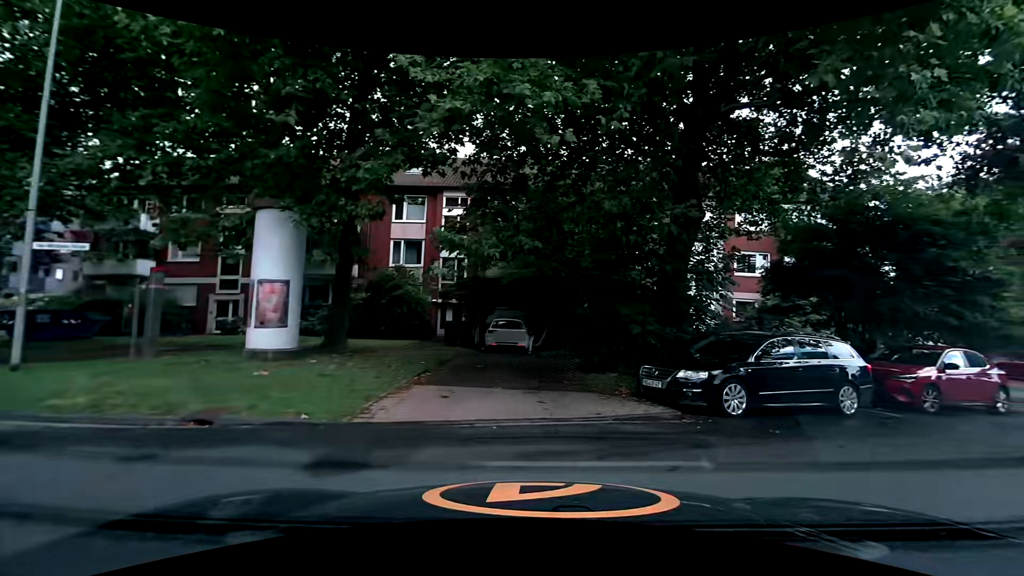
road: residential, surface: asphalt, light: Day
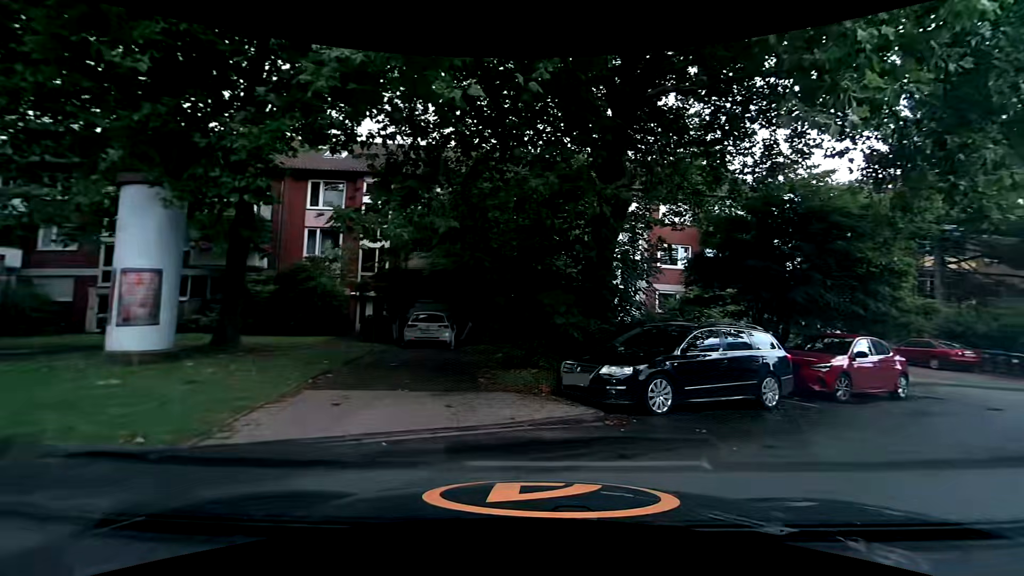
(+0.1, +1.1) m; +9°
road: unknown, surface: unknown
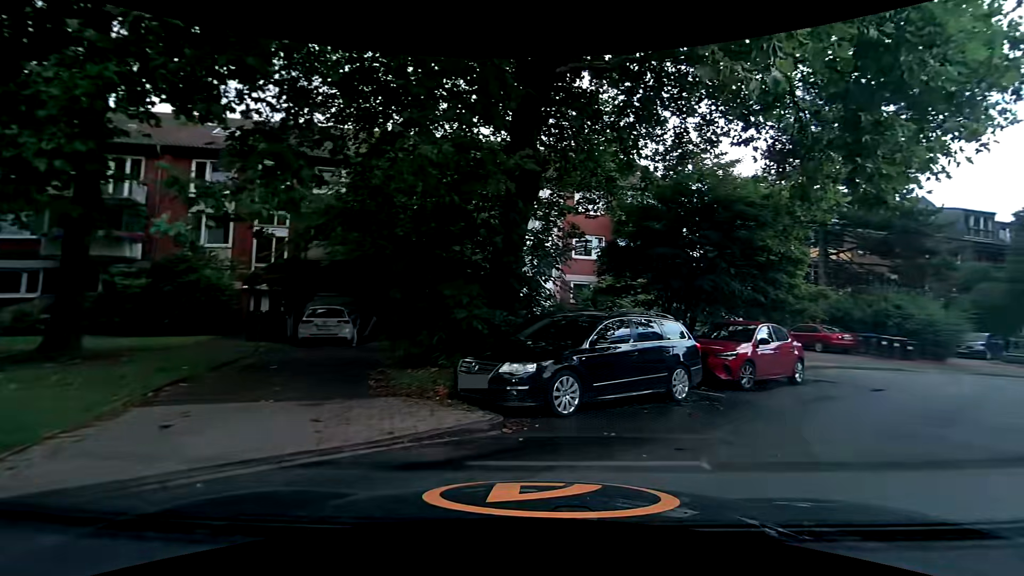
(+0.1, +1.1) m; +9°
